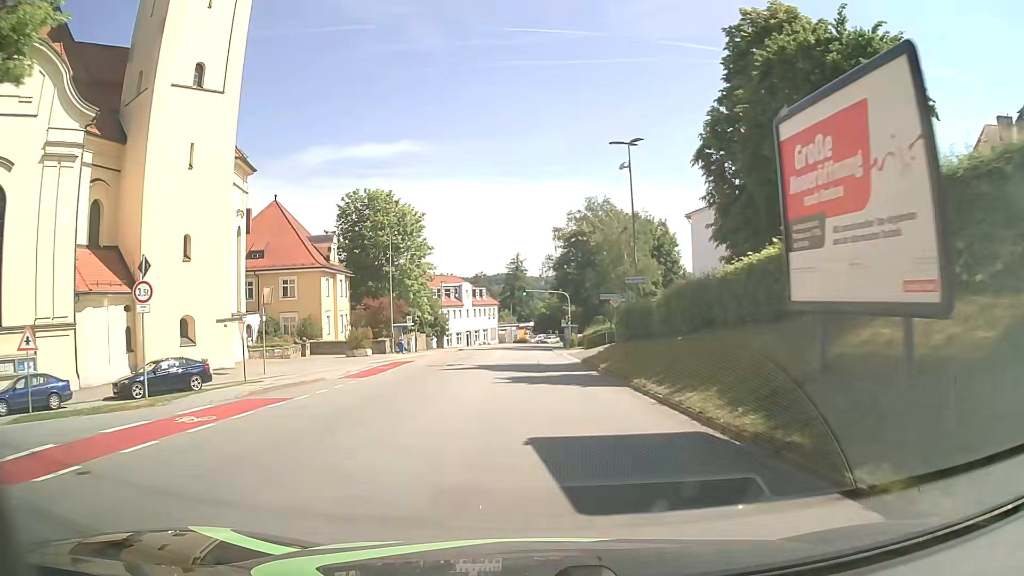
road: tertiary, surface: asphalt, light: Day
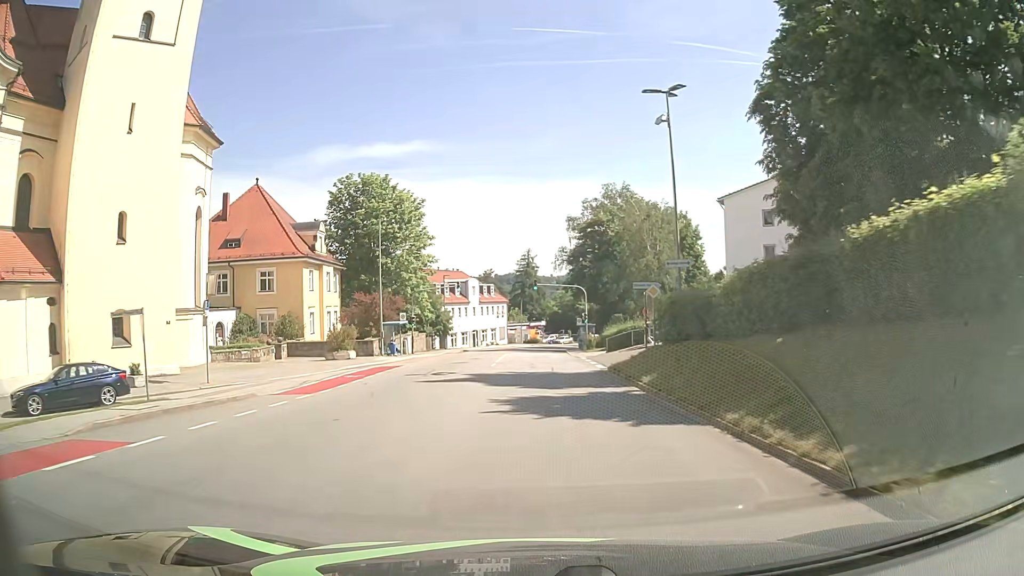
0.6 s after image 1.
(0.0, +7.5) m; -1°
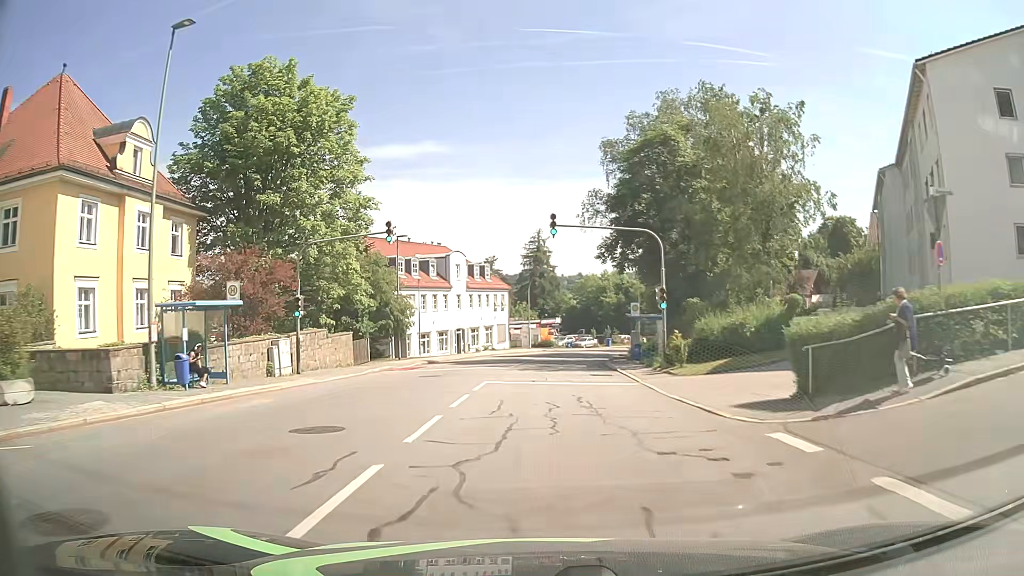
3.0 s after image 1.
(+0.2, +30.2) m; 0°
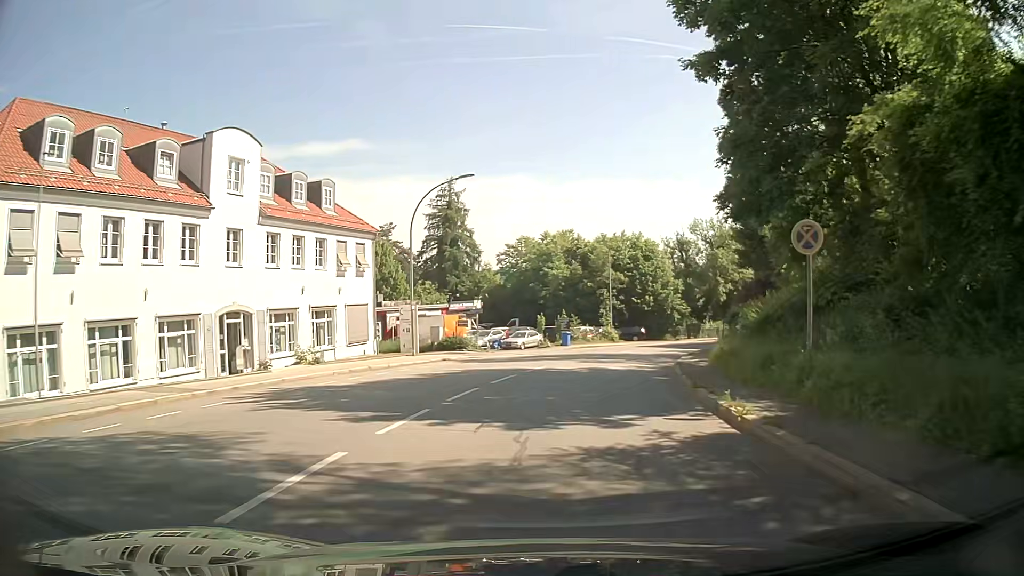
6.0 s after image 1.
(+1.0, +38.4) m; +6°
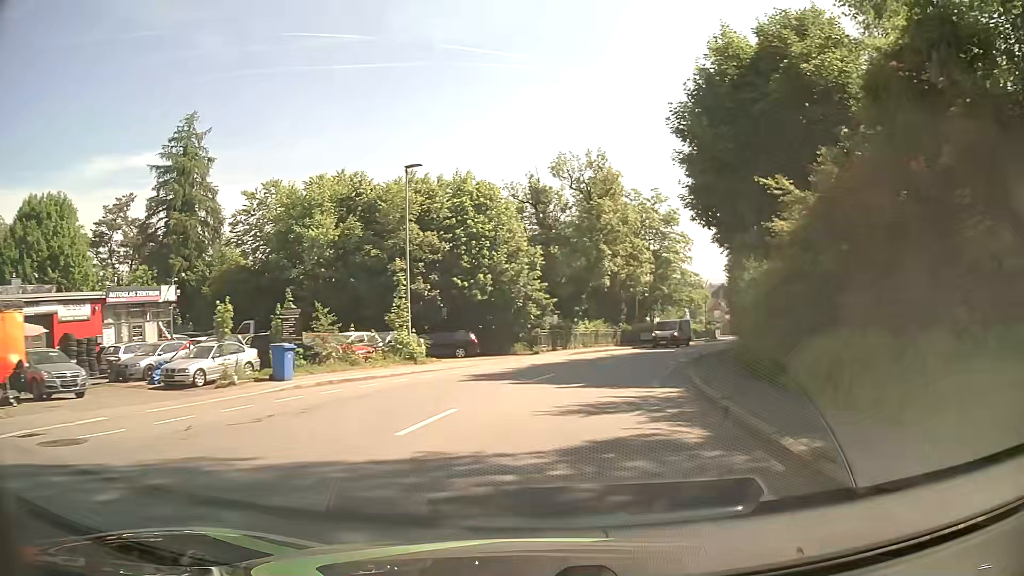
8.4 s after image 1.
(+4.0, +31.1) m; +15°
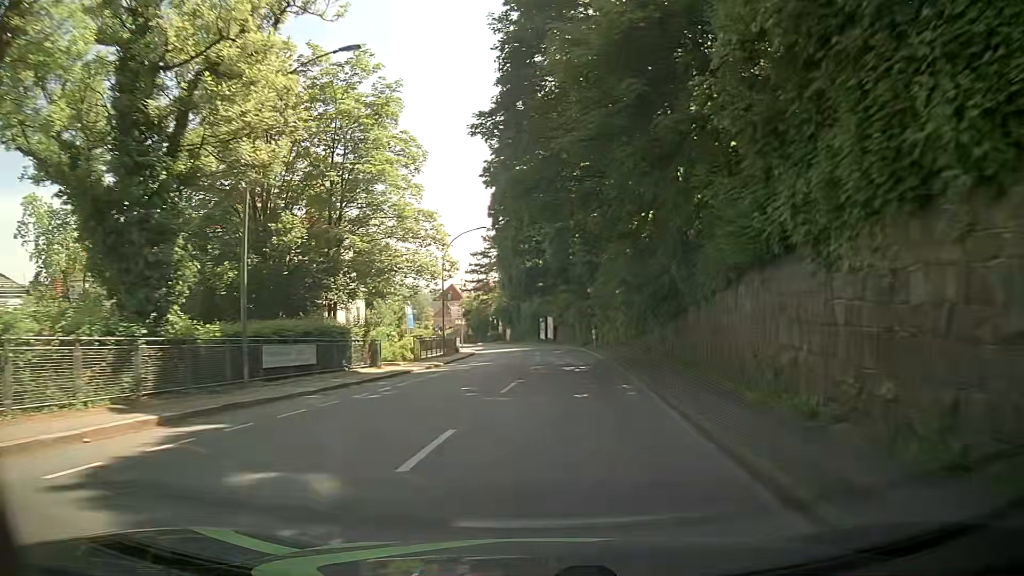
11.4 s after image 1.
(+8.5, +38.6) m; +23°
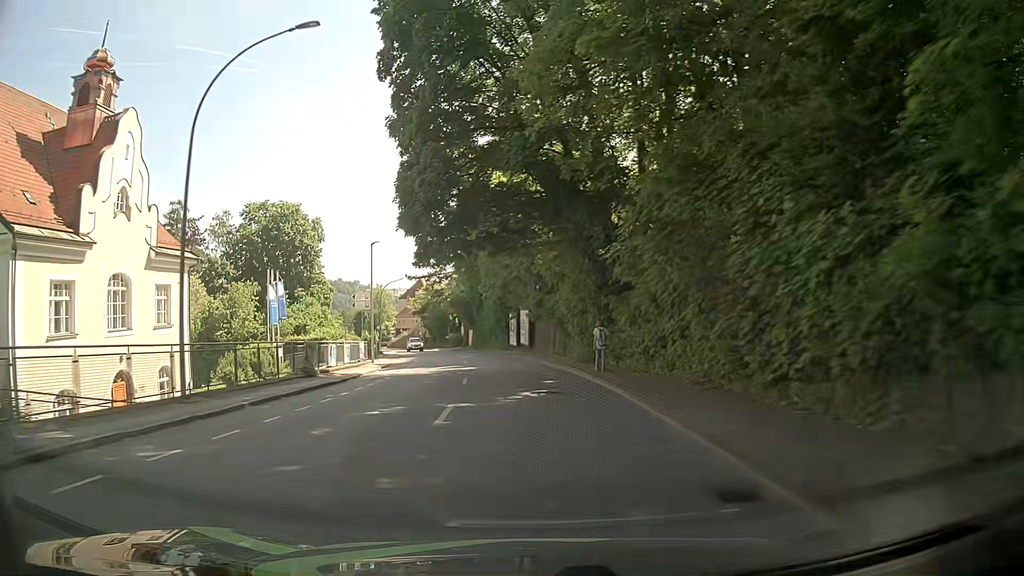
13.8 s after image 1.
(+1.9, +32.1) m; +4°
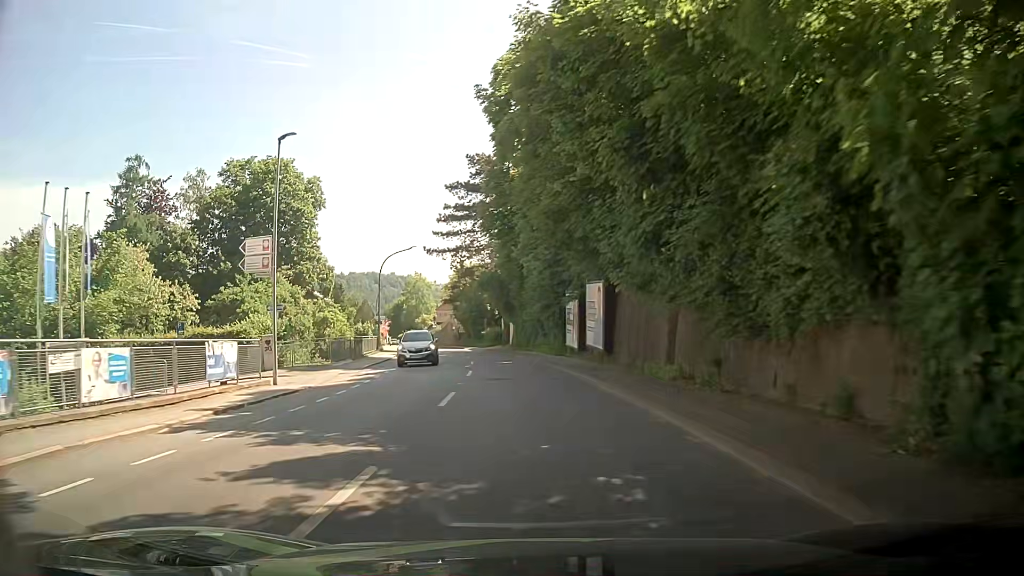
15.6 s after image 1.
(-1.3, +24.5) m; -6°
(0, +10) (0, +20) (-1, +30) (-2, +40) (-4, +50) (-5, +60) (-8, +69) (-10, +79) (-13, +89) (-15, +98) m
